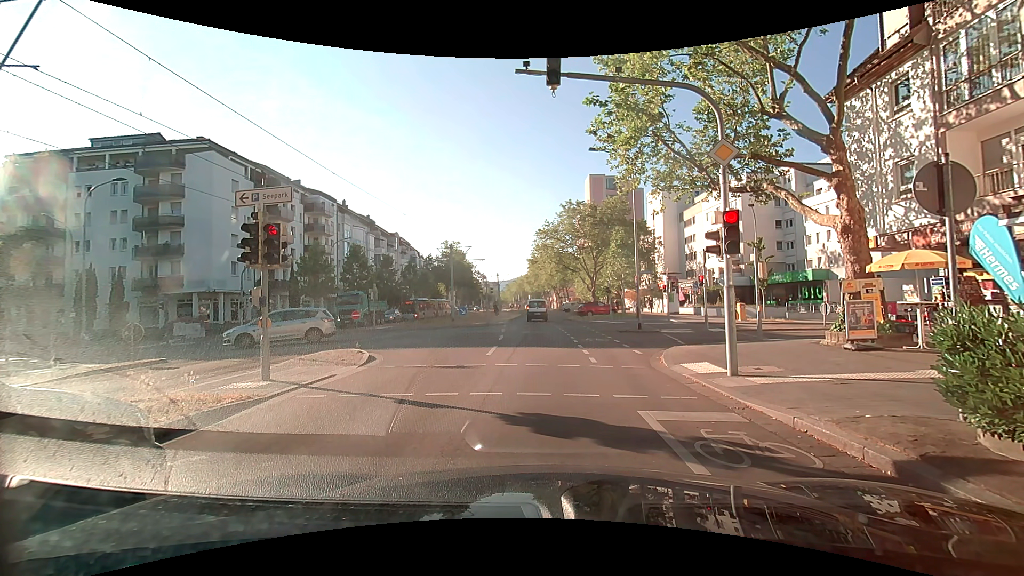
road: tertiary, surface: asphalt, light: Day
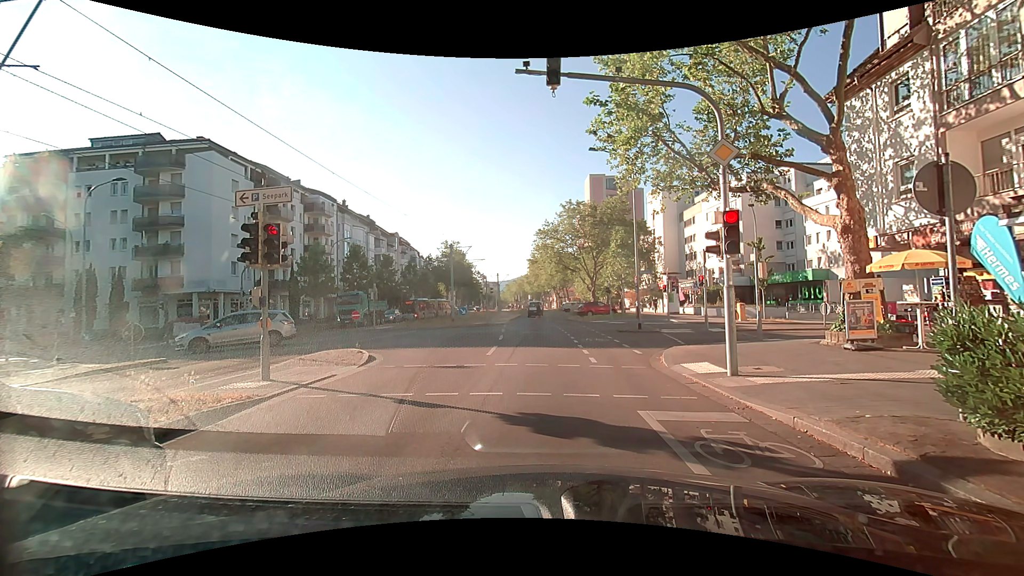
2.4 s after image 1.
(0.0, 0.0) m; 0°
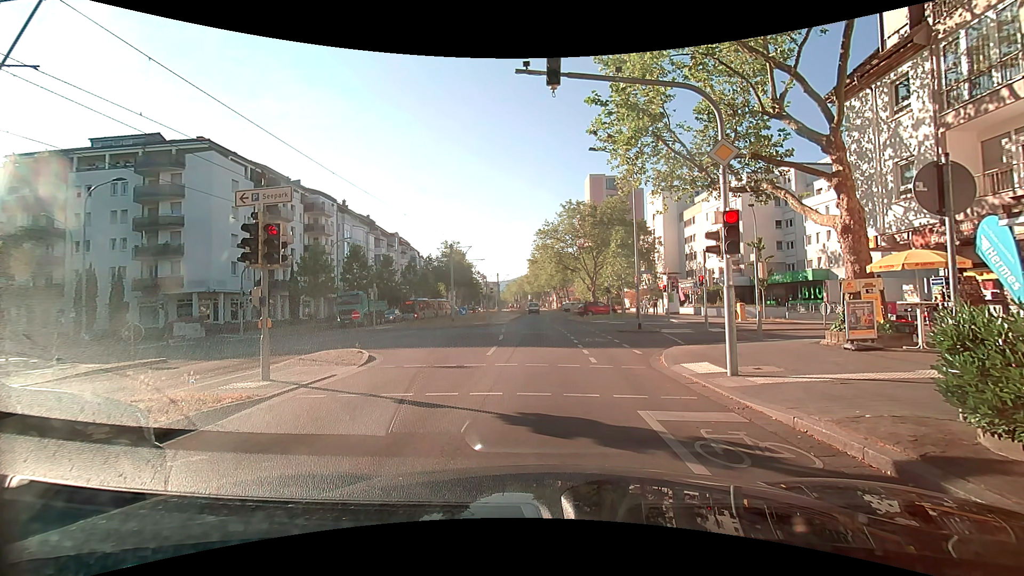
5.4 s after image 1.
(0.0, 0.0) m; 0°
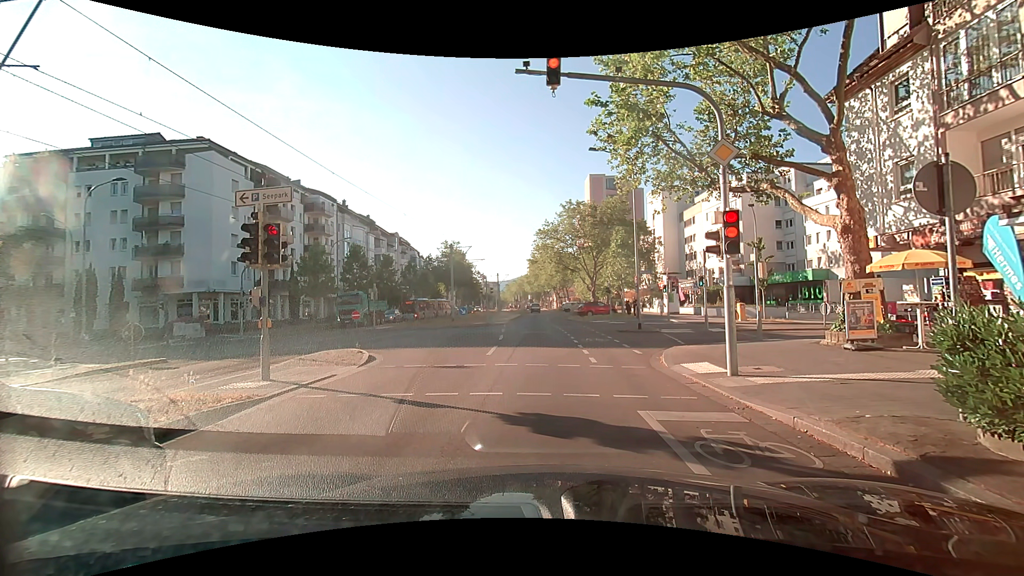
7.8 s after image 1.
(0.0, 0.0) m; 0°
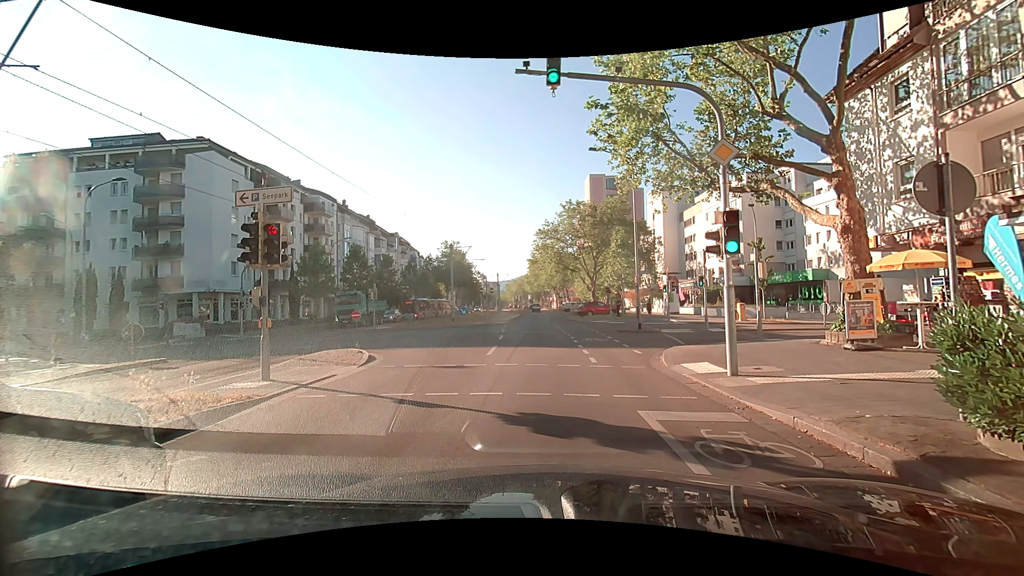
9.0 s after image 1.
(0.0, 0.0) m; 0°
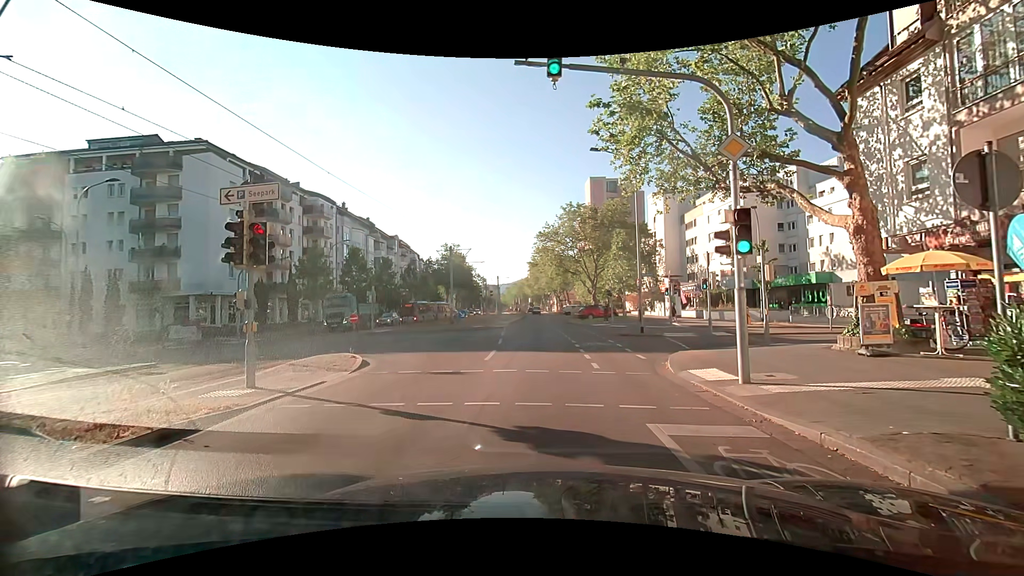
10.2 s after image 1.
(0.0, +0.5) m; 0°
